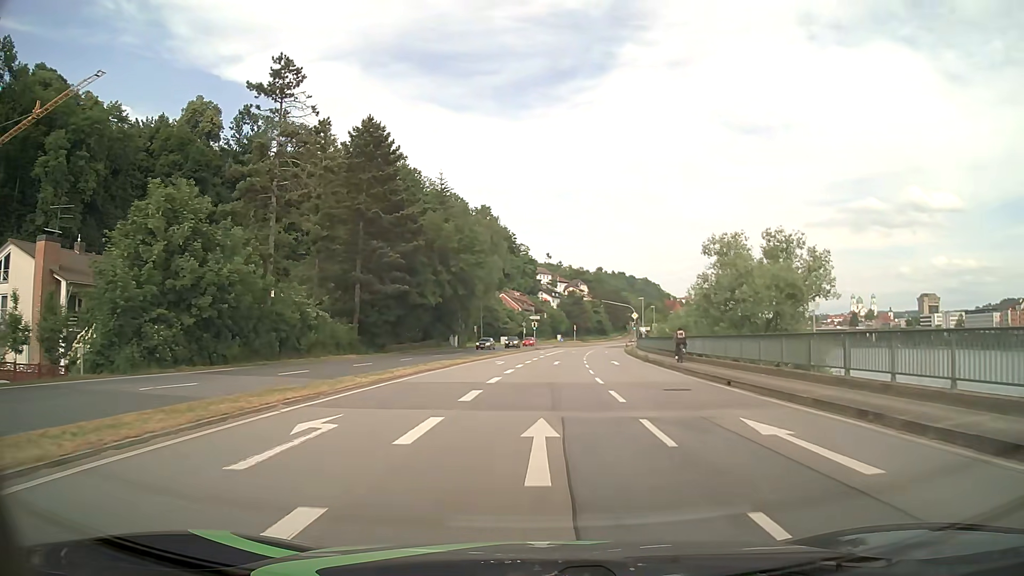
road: primary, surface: asphalt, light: Day
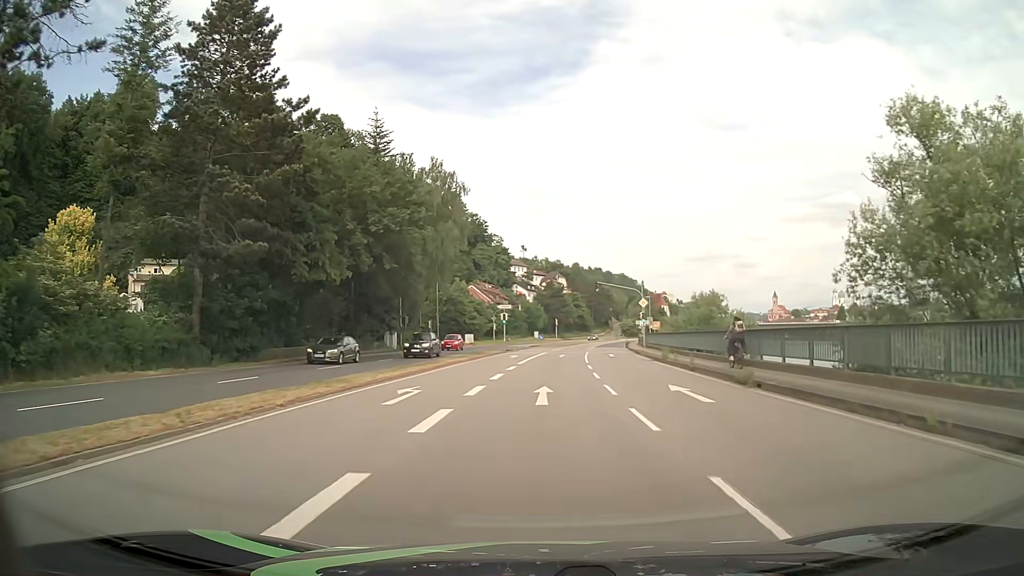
(+0.5, +22.8) m; +2°
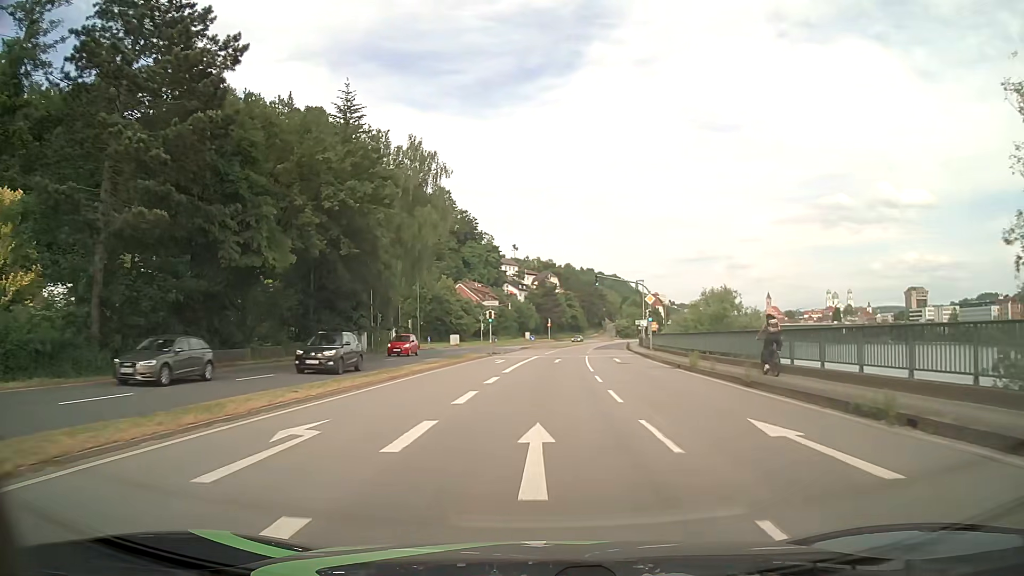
(0.0, +7.6) m; +1°
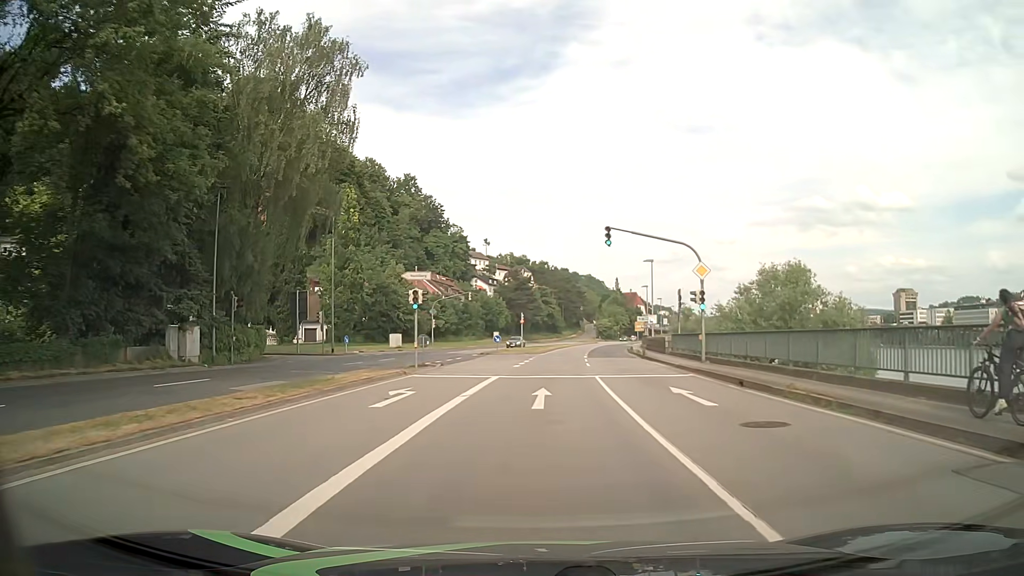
(+0.4, +22.8) m; +2°
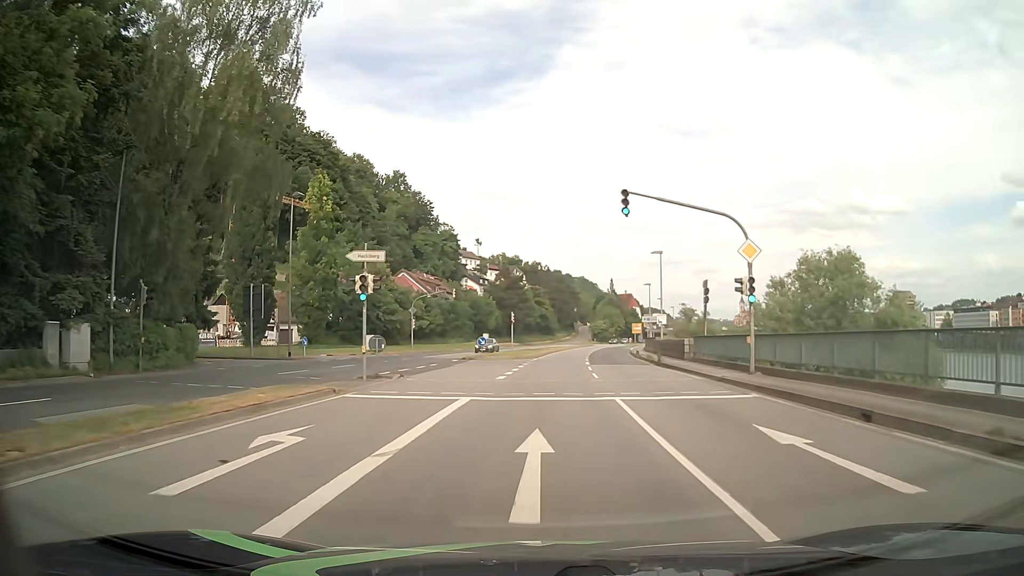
(+0.1, +7.6) m; +1°
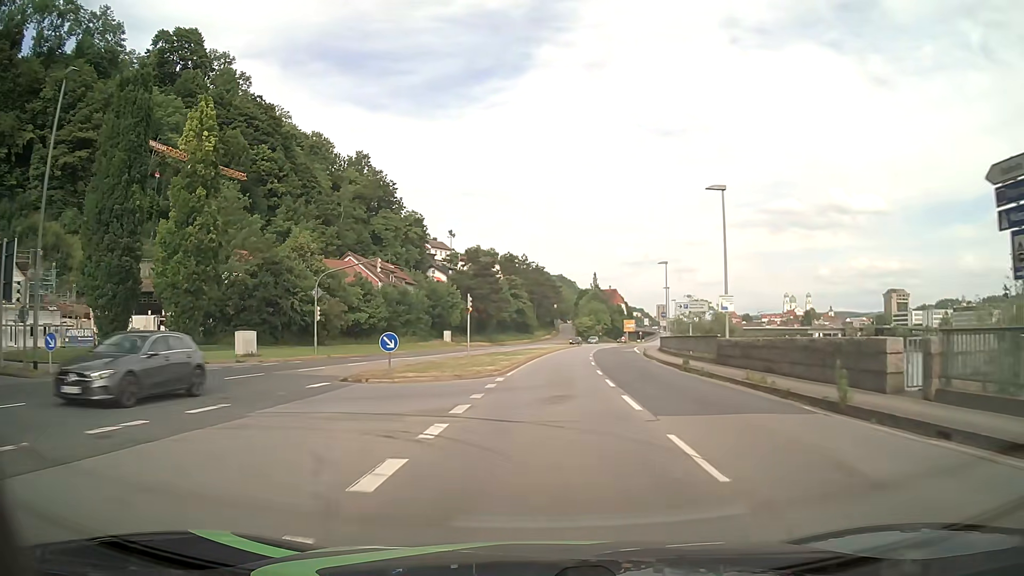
(+0.4, +22.8) m; +2°
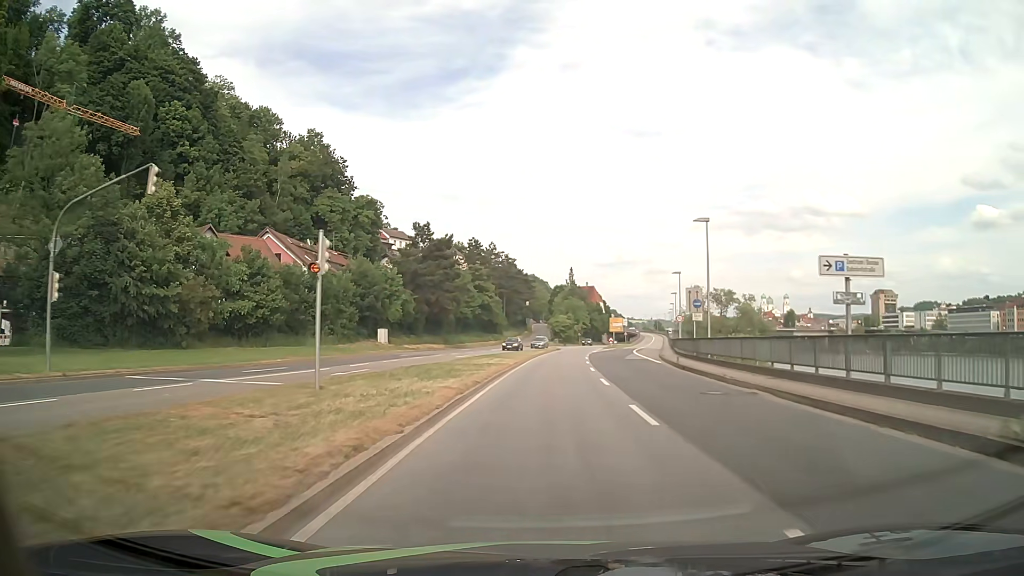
(+0.5, +22.8) m; +2°
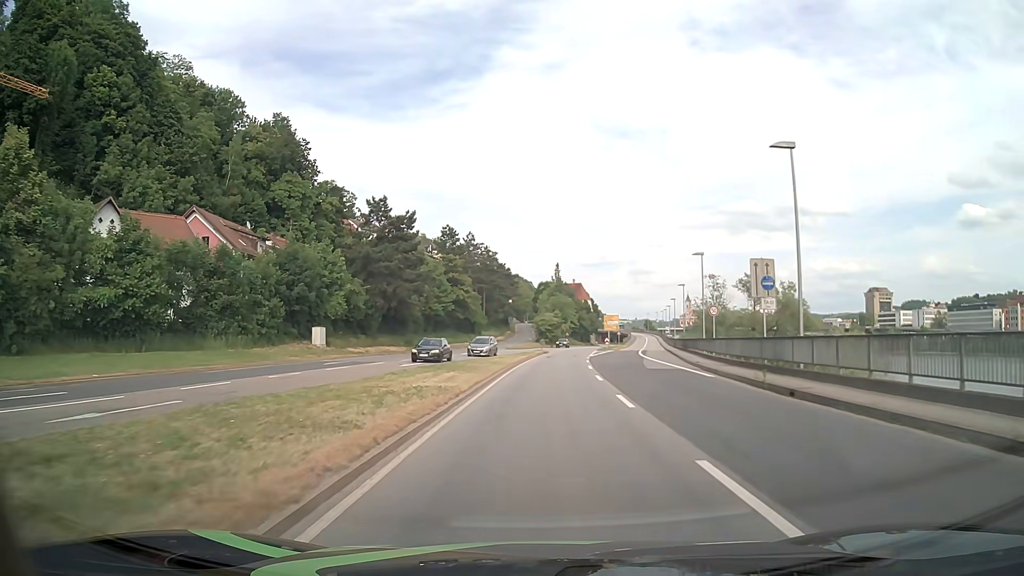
(+0.2, +15.2) m; +1°
(0, +10) (0, +20) (+1, +30) (+1, +40) (+2, +50) (+3, +60) (+4, +70) (+5, +80) (+6, +90) (+7, +100) m
